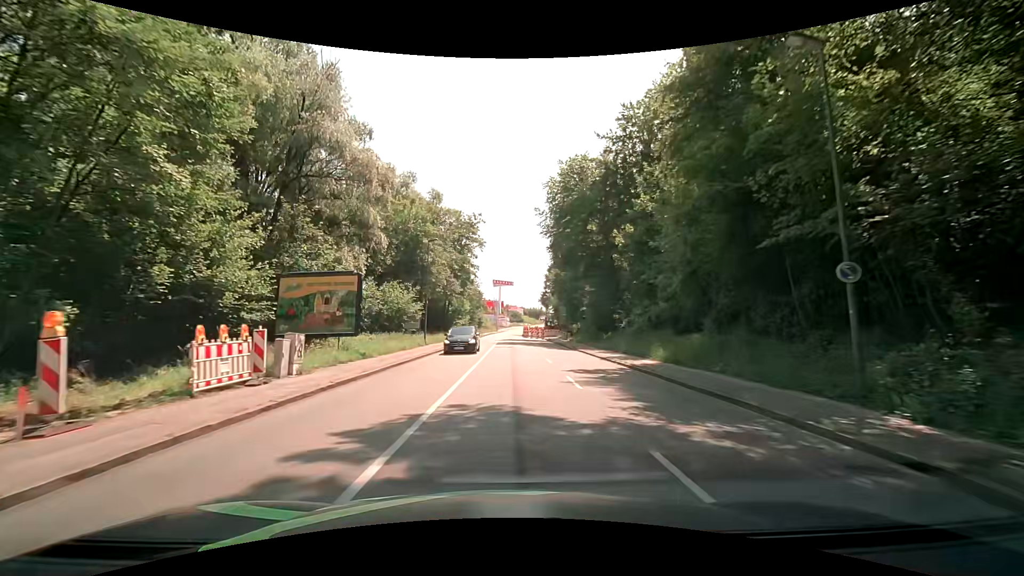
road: tertiary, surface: asphalt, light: Day
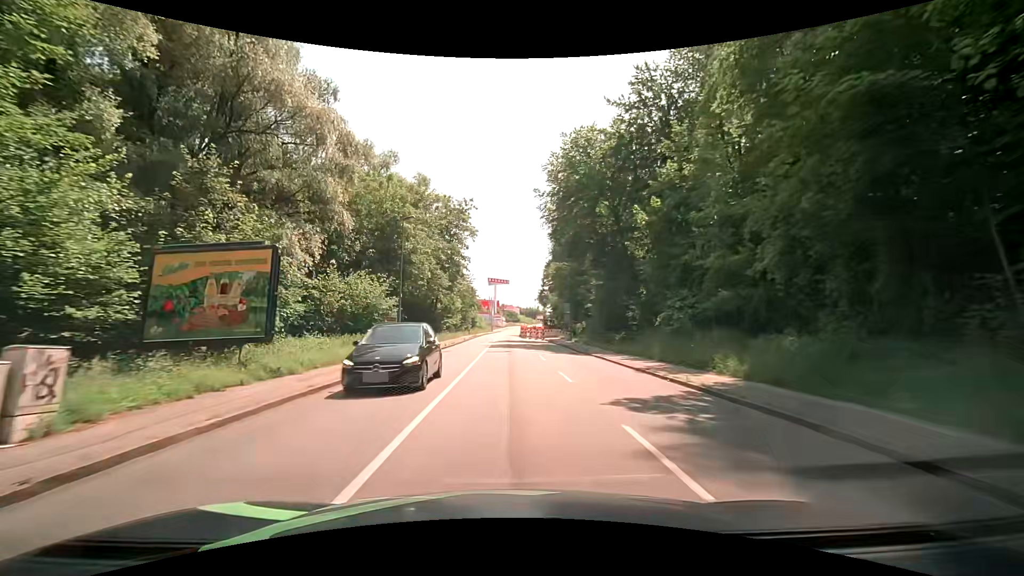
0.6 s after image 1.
(0.0, +7.8) m; 0°
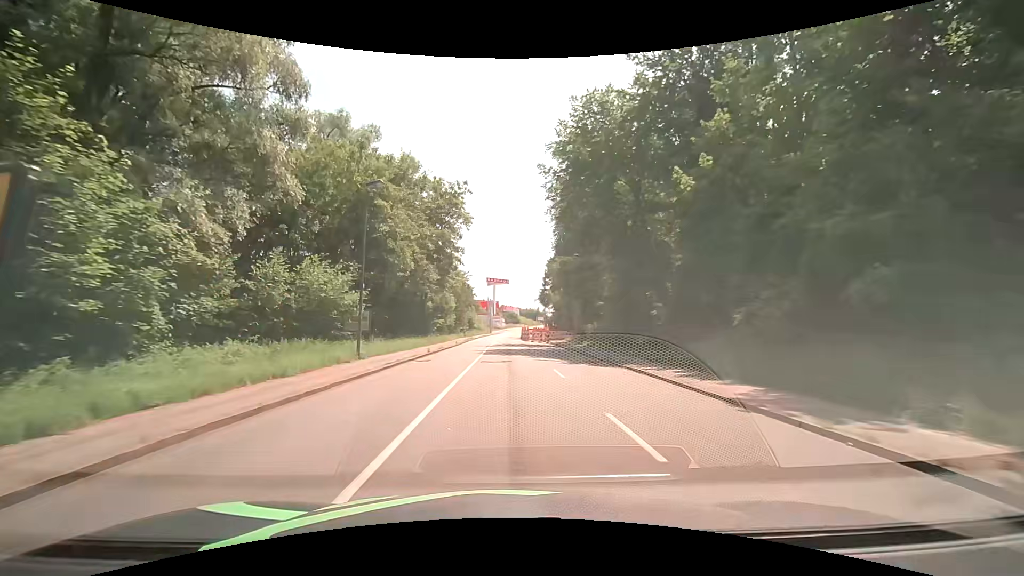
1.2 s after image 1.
(+0.1, +7.8) m; +1°
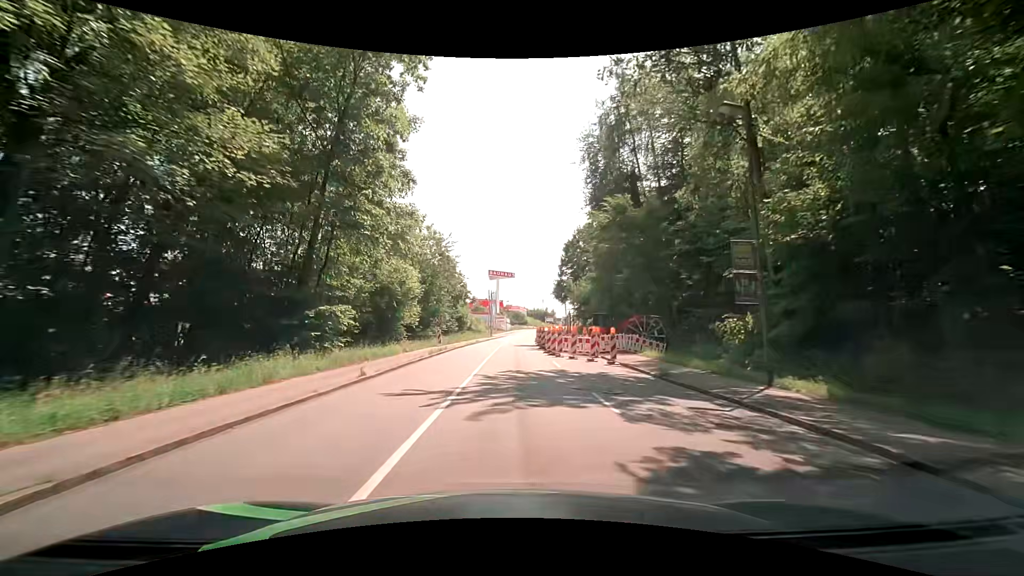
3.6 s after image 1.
(-0.6, +31.0) m; -2°
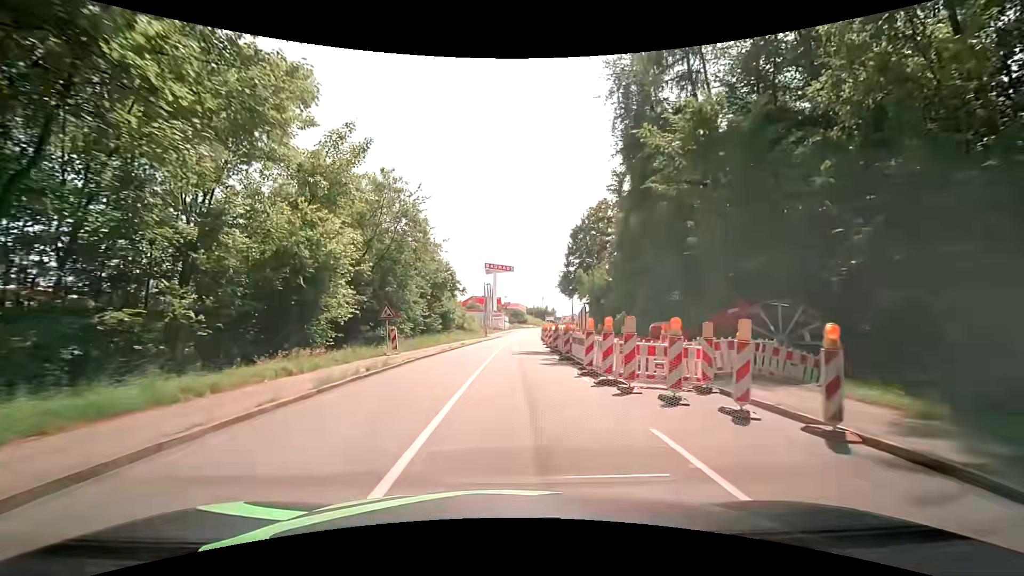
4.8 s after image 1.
(+0.1, +15.5) m; 0°
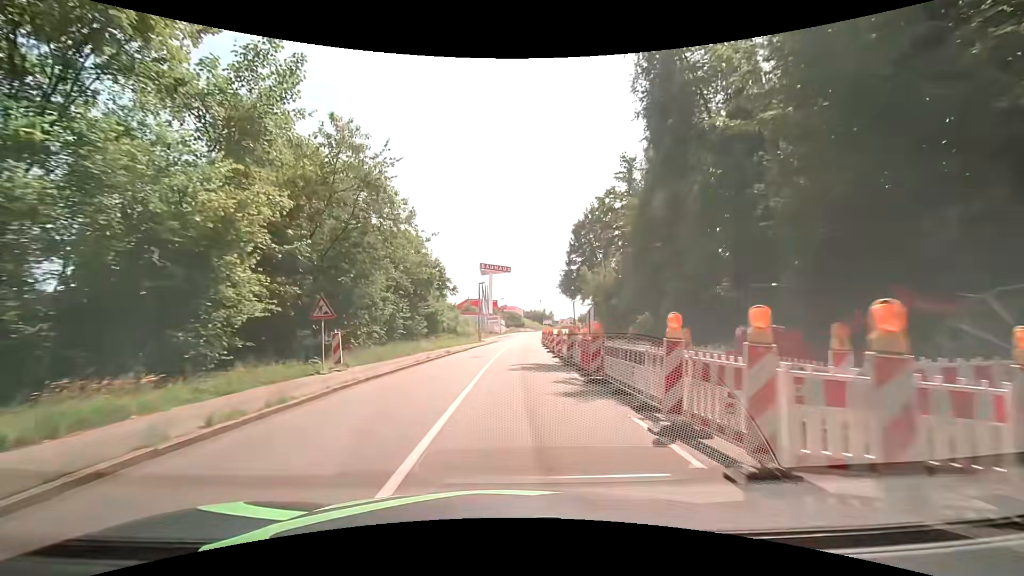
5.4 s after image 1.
(+0.1, +7.8) m; +1°
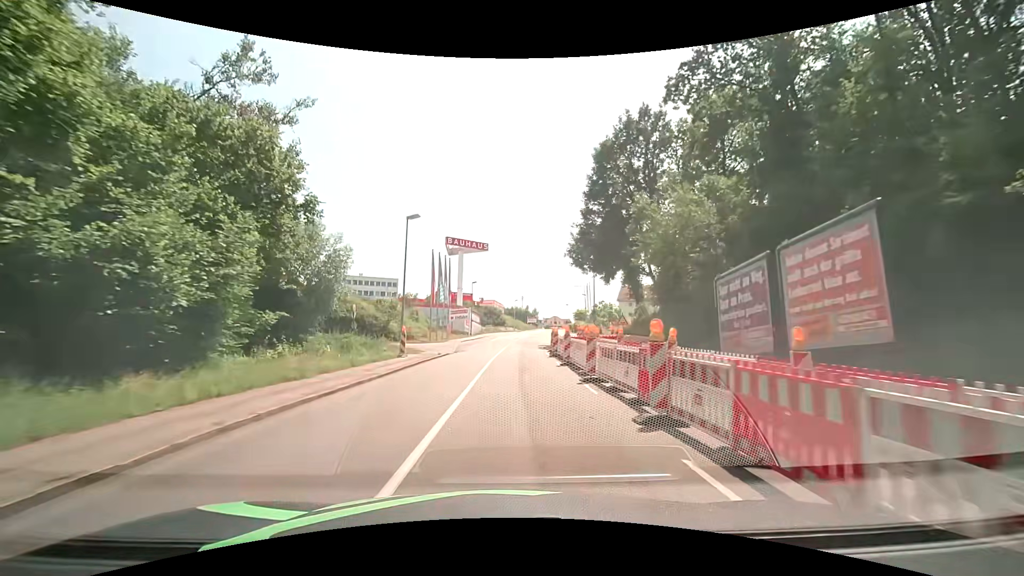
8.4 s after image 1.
(+0.5, +38.8) m; +2°
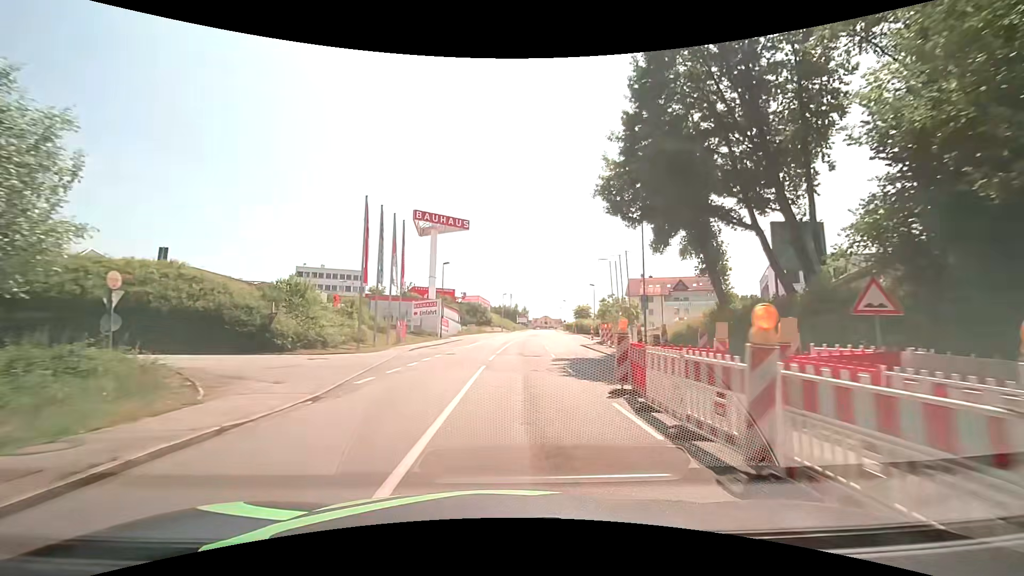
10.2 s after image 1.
(+0.5, +23.3) m; +2°
(0, +10) (0, +20) (+1, +30) (+2, +40) (+3, +50) (+4, +60) (+5, +70) (+7, +80) (+7, +90) (+8, +100) m
